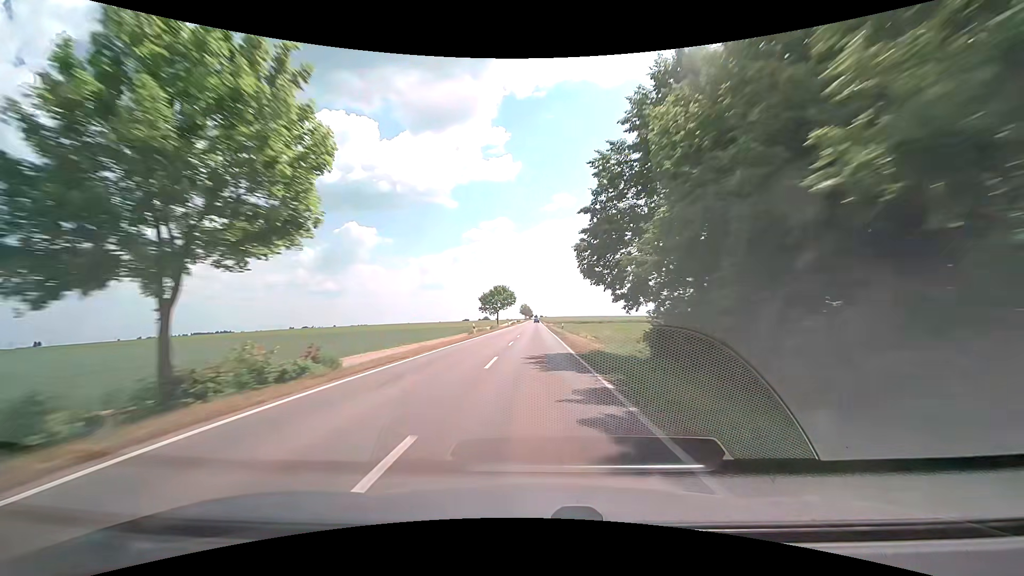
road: secondary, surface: asphalt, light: Day
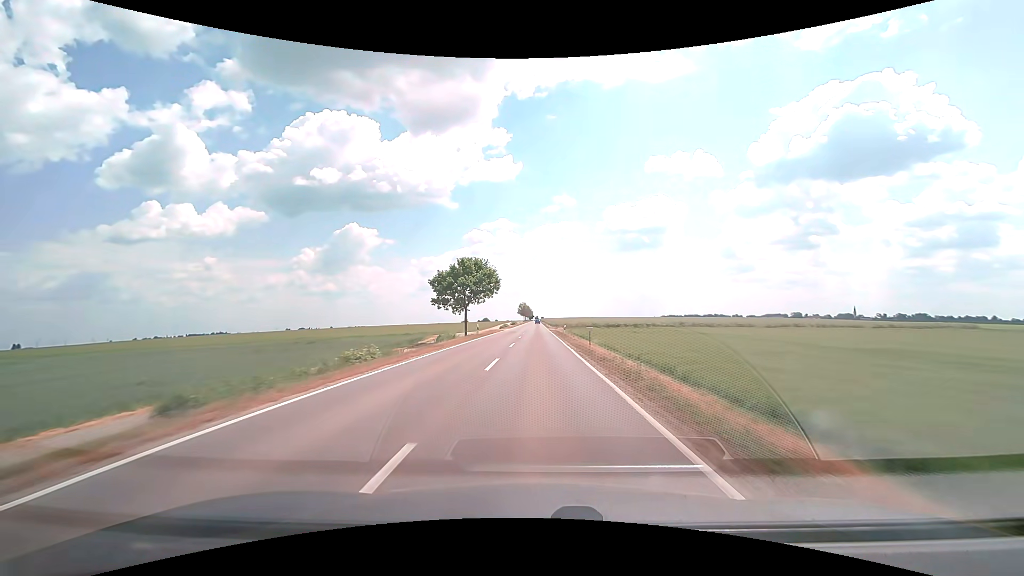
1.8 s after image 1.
(-0.2, +48.1) m; 0°
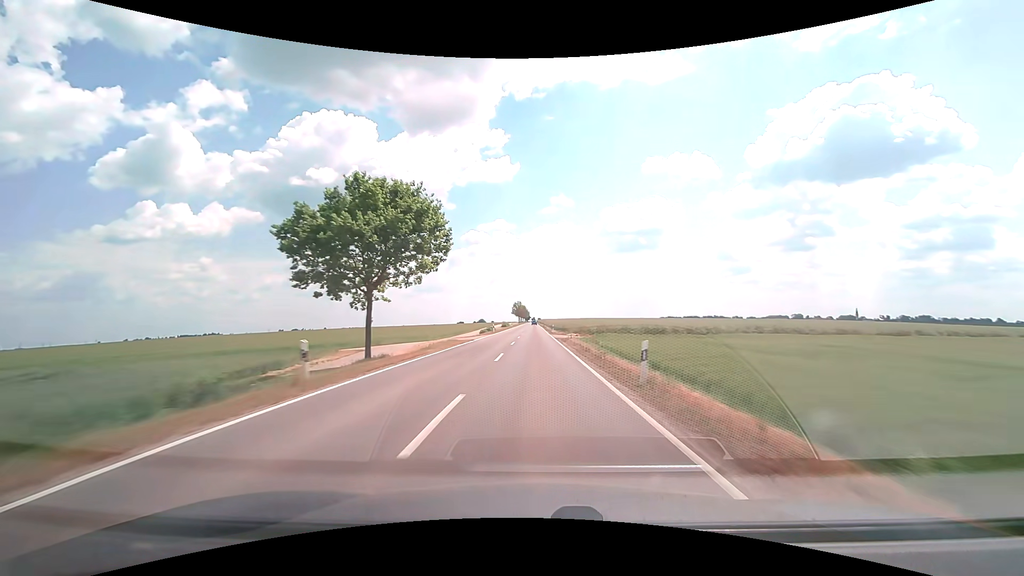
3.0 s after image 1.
(0.0, +32.1) m; 0°
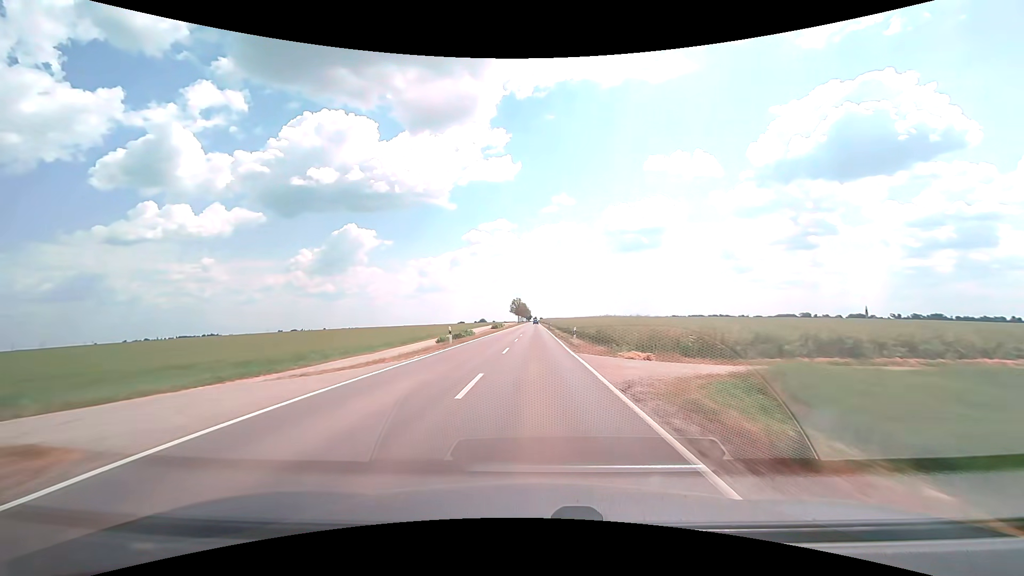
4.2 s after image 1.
(0.0, +32.2) m; 0°
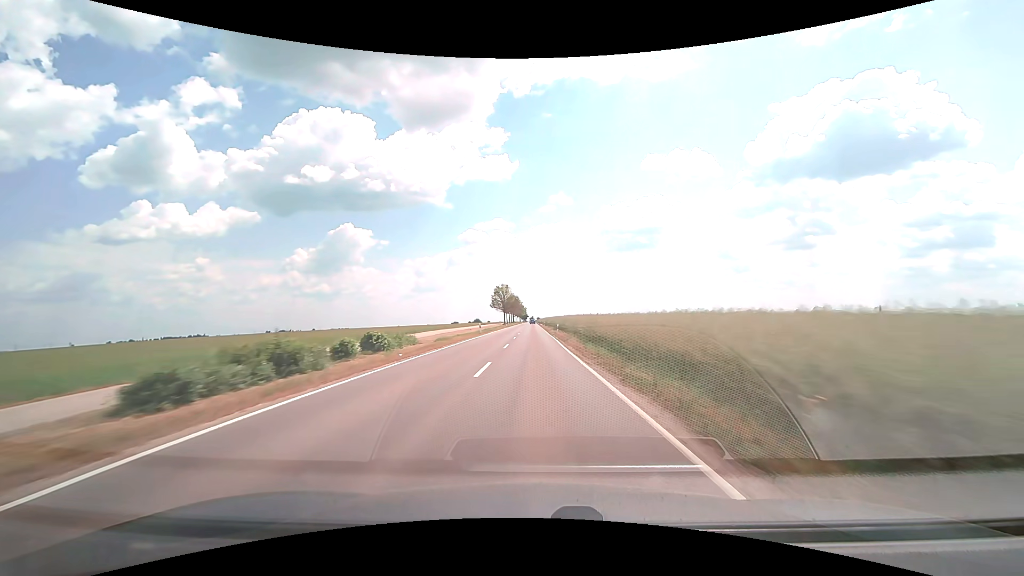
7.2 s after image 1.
(0.0, +80.4) m; 0°
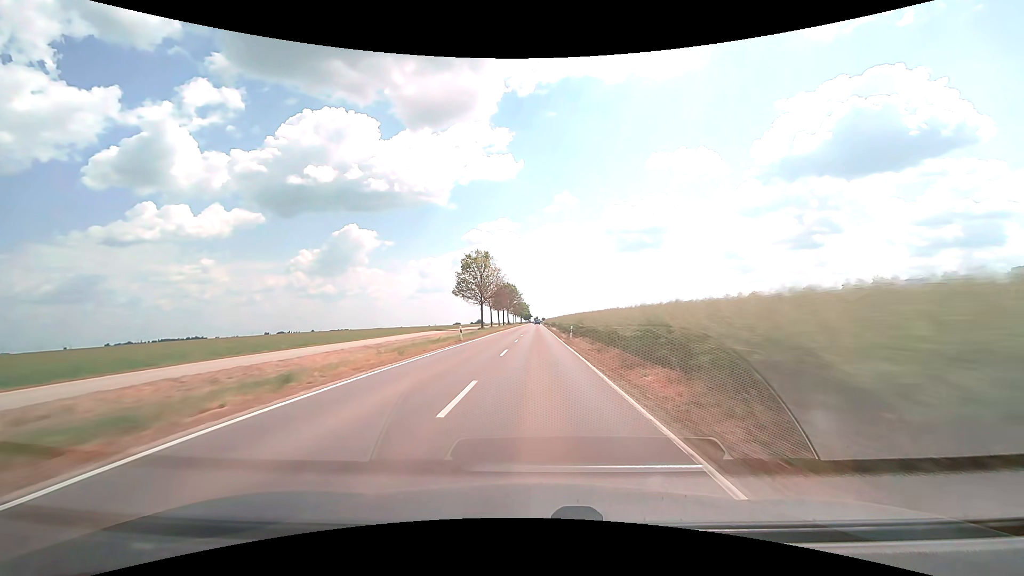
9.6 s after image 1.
(-0.4, +64.6) m; -1°
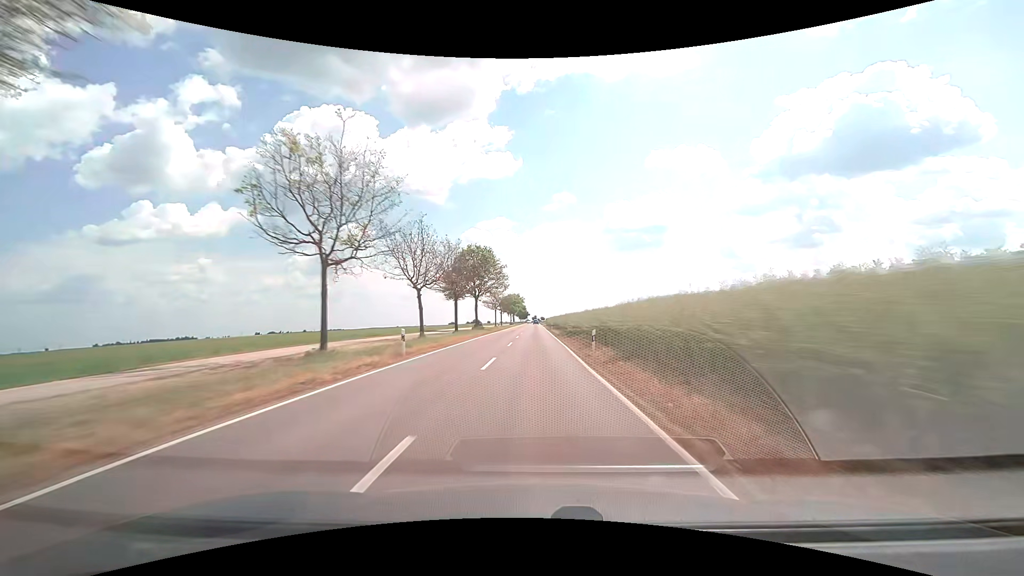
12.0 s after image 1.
(+0.3, +64.3) m; 0°
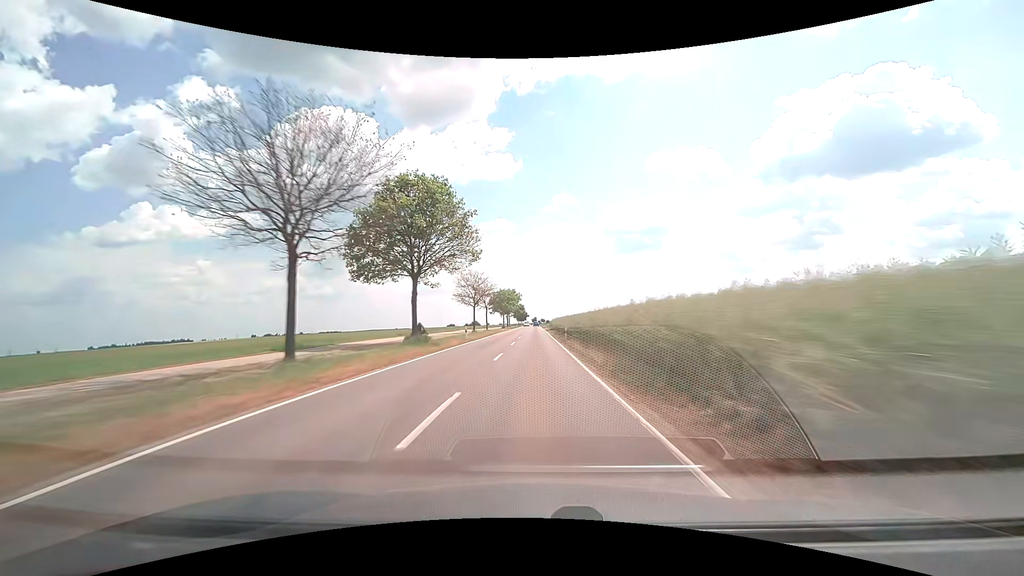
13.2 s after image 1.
(0.0, +32.2) m; 0°
(0, +10) (0, +20) (0, +30) (0, +40) (0, +50) (0, +60) (0, +70) (0, +80) (0, +90) (0, +100) m
